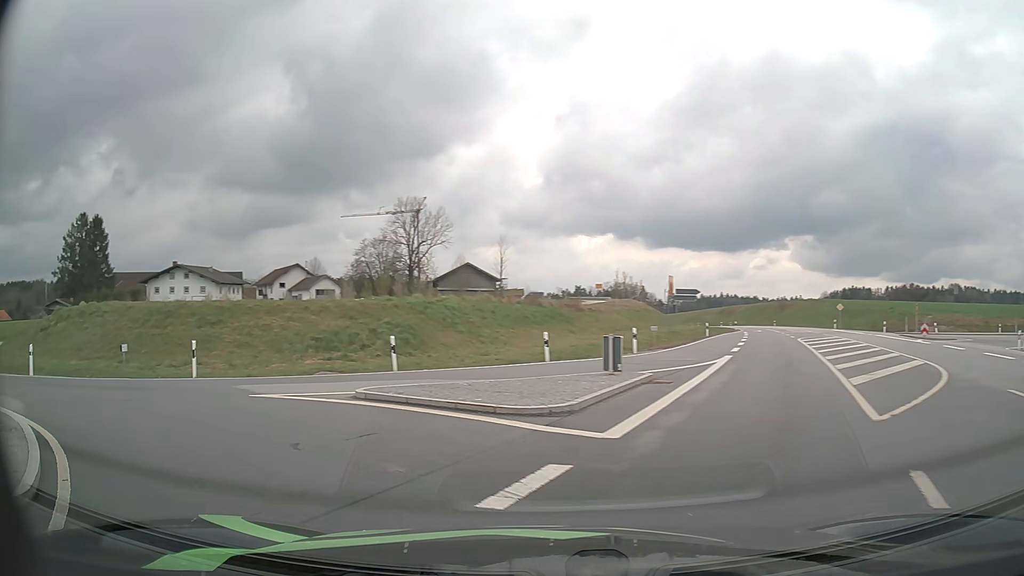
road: secondary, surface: asphalt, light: Day
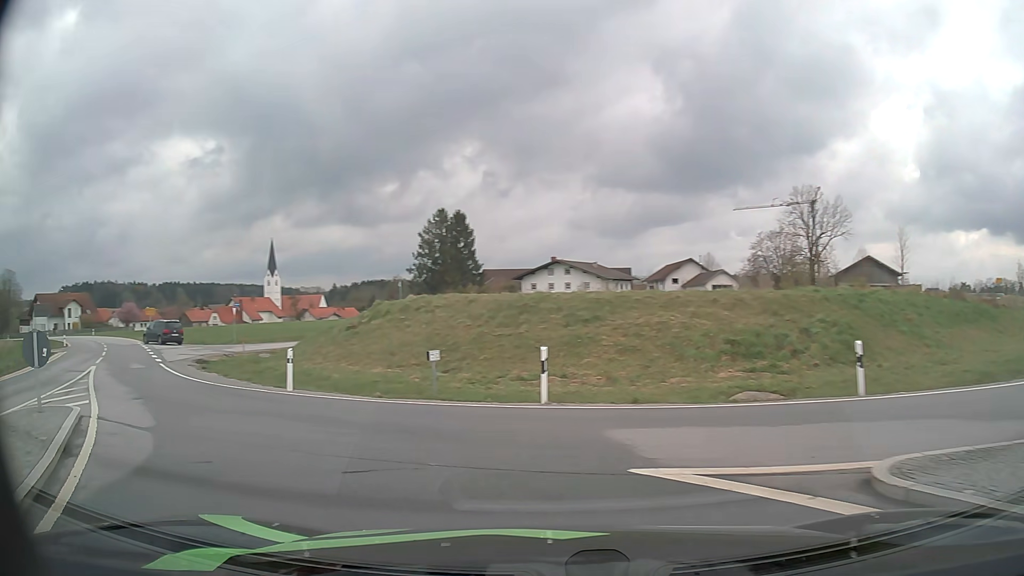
(-1.9, +6.8) m; -33°
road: tertiary_link
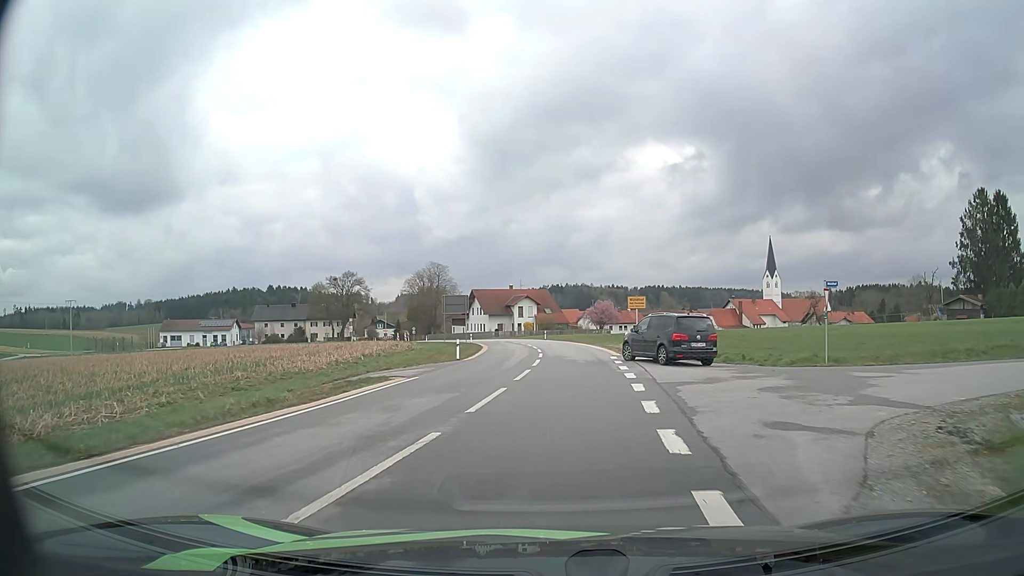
(-13.2, +20.8) m; -42°
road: tertiary
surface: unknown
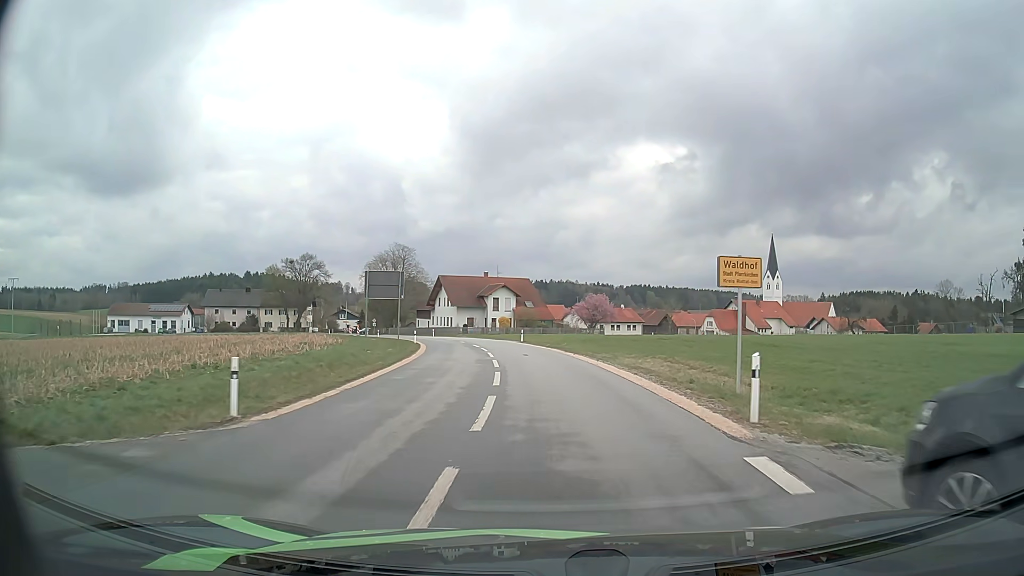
(+0.3, +20.4) m; +1°
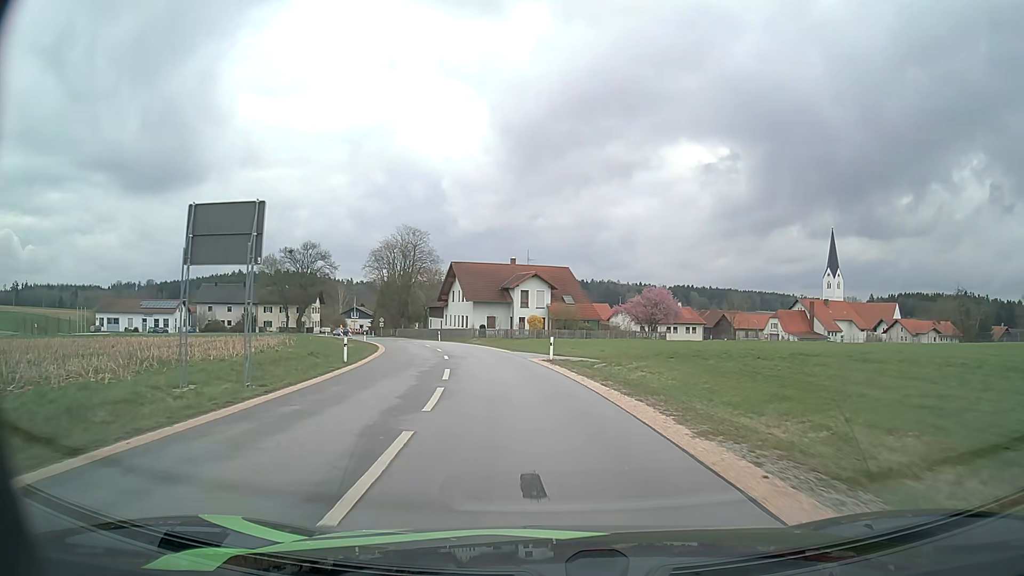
(-0.3, +22.4) m; -3°
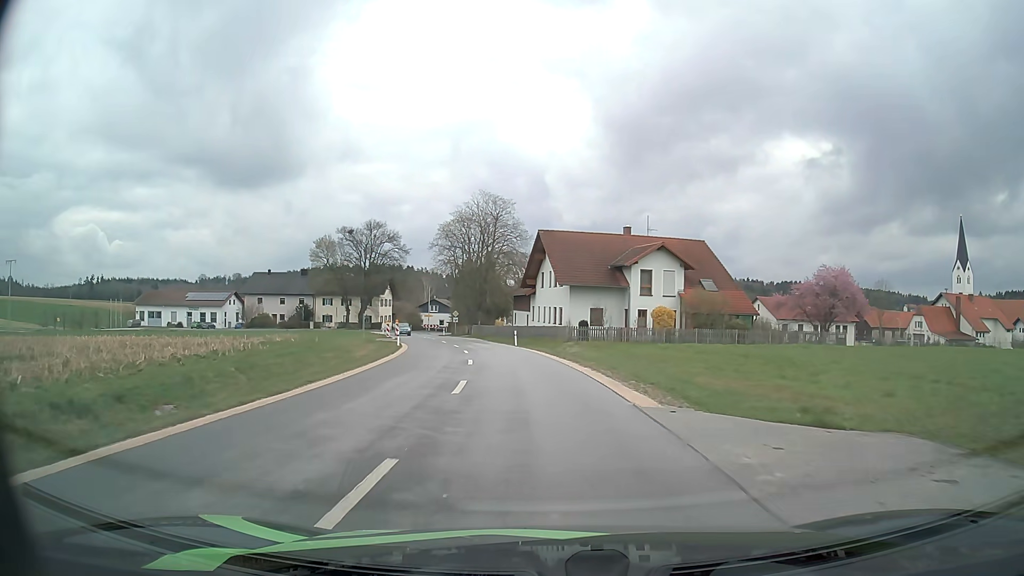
(-1.7, +23.2) m; -9°
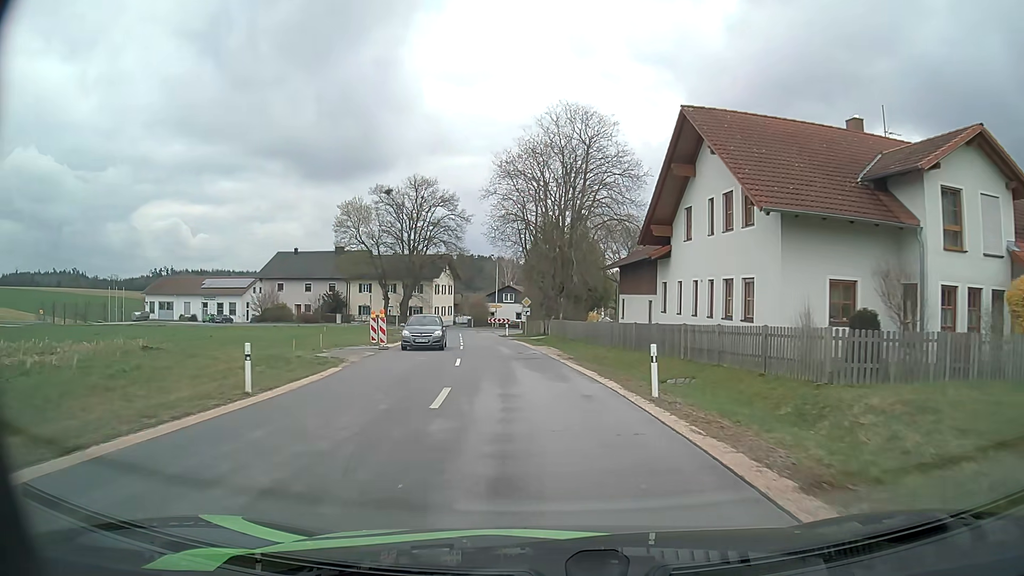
(-1.9, +29.8) m; -8°
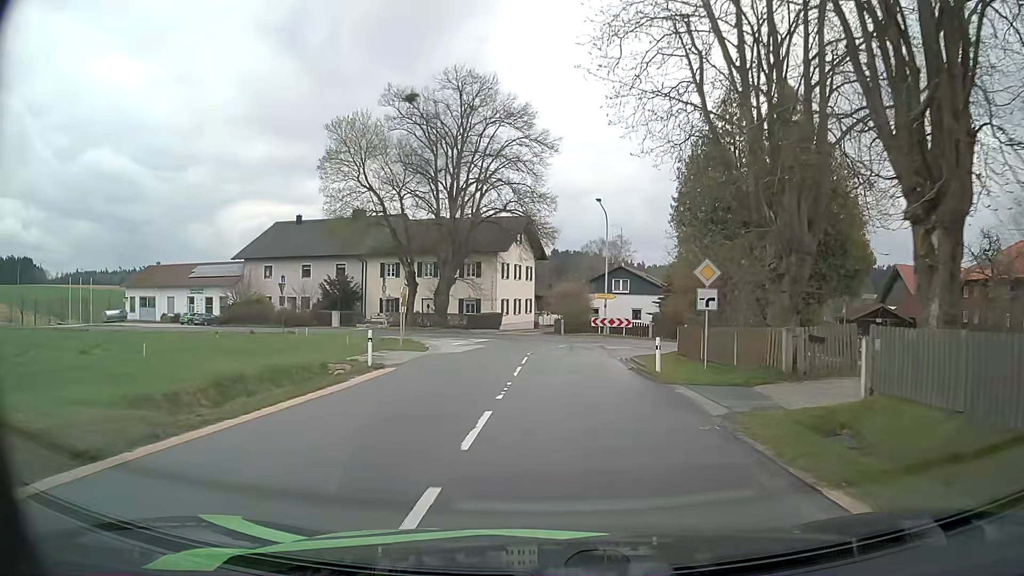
(-3.3, +34.7) m; -8°
(0, +10) (0, +20) (+2, +30) (+11, +34) (+20, +32) (+30, +30) (+40, +28) (+50, +28) (+60, +29) (+70, +31) m
